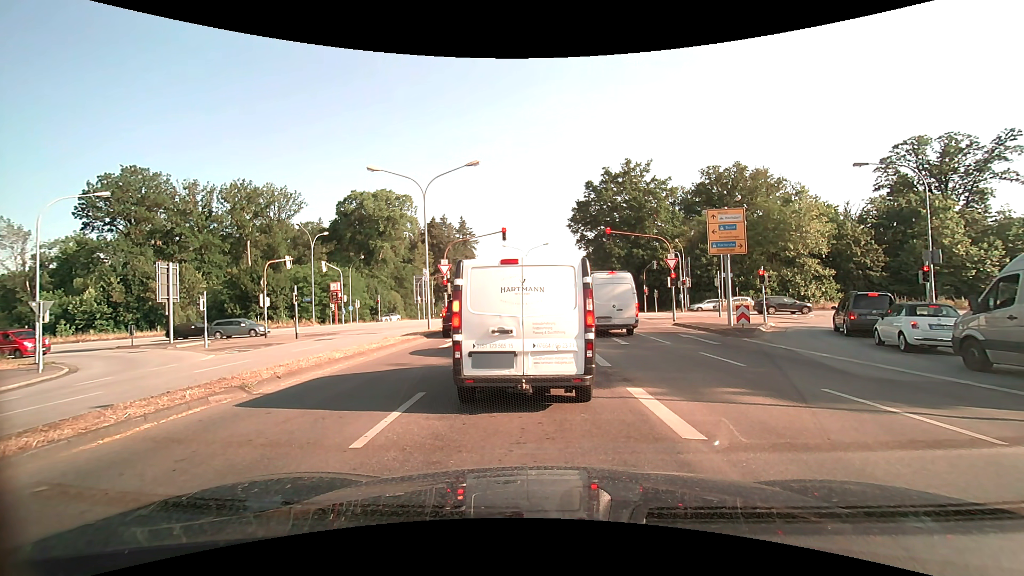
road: secondary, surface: asphalt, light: Day
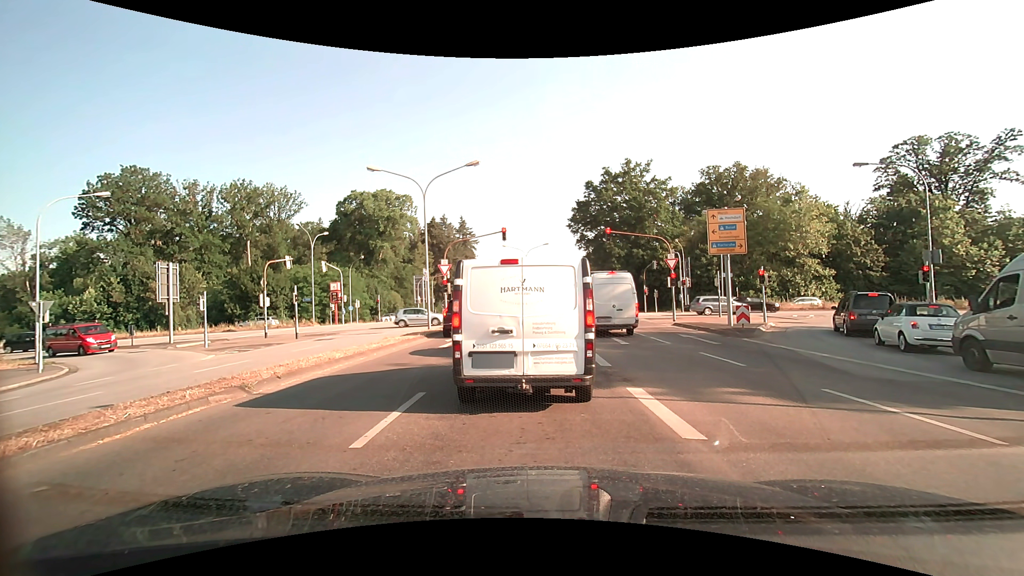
(0.0, 0.0) m; 0°
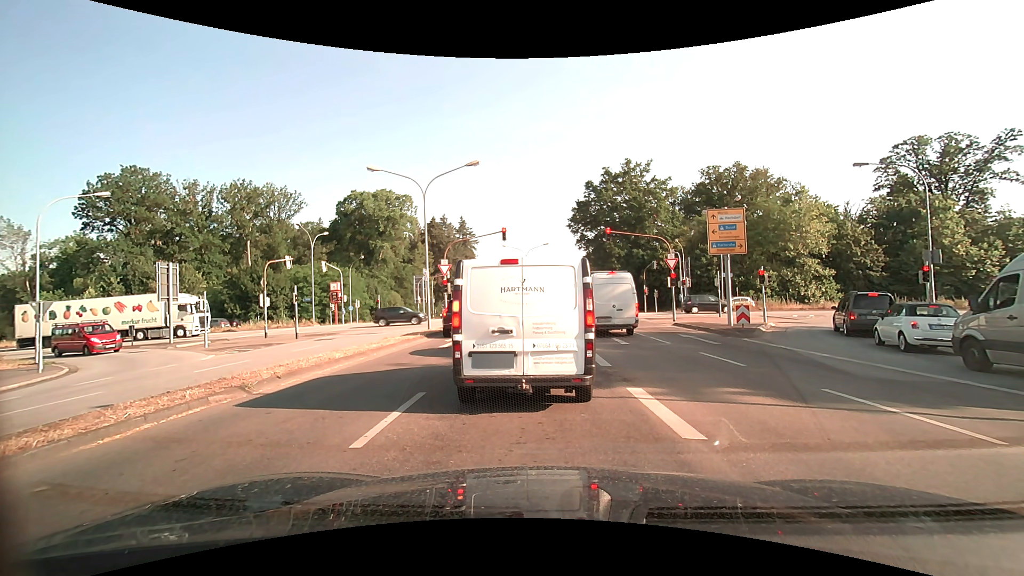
(0.0, 0.0) m; 0°
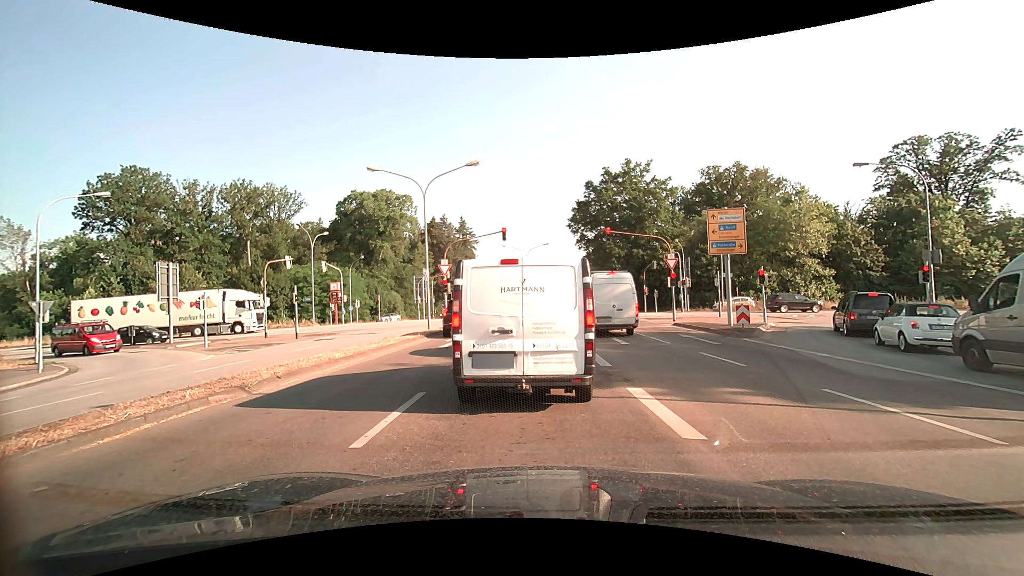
(0.0, 0.0) m; 0°
(0, +10) (+1, +20) (+1, +30) (+1, +40) (-1, +50) (-8, +57) (-18, +59) (-28, +59) (-38, +58) (-48, +58) m
